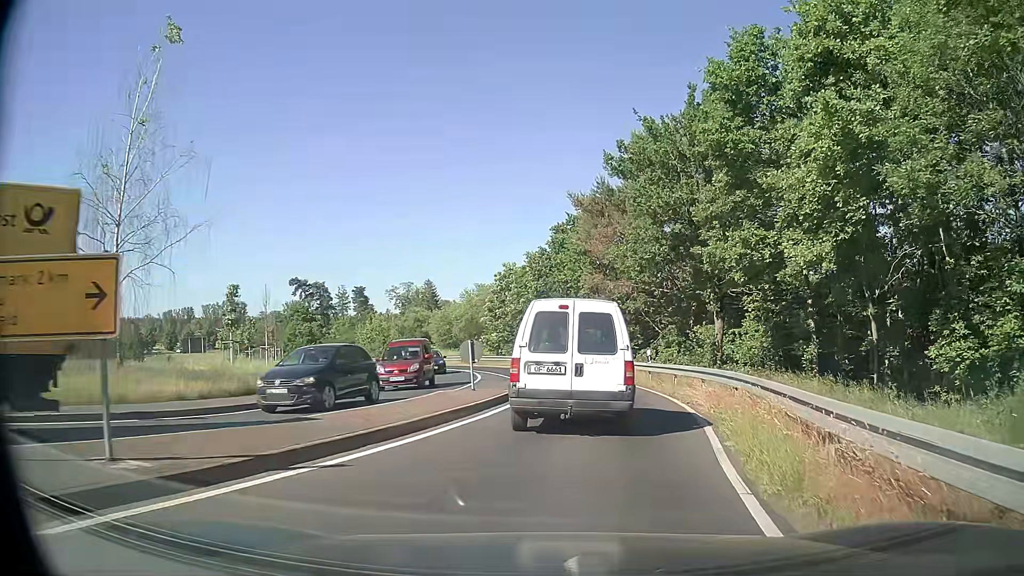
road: secondary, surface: asphalt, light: Day
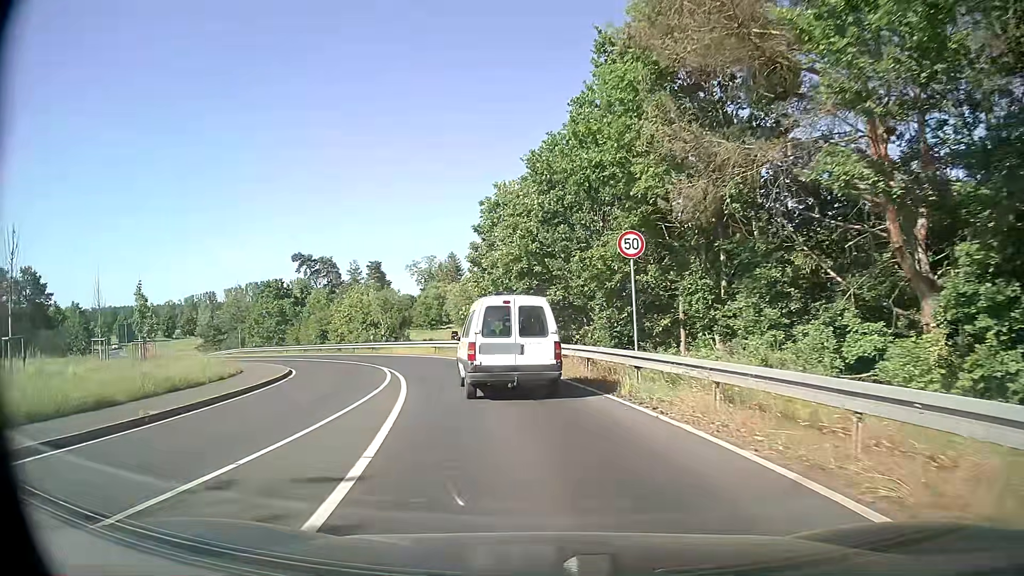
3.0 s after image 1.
(+1.1, +24.2) m; -3°
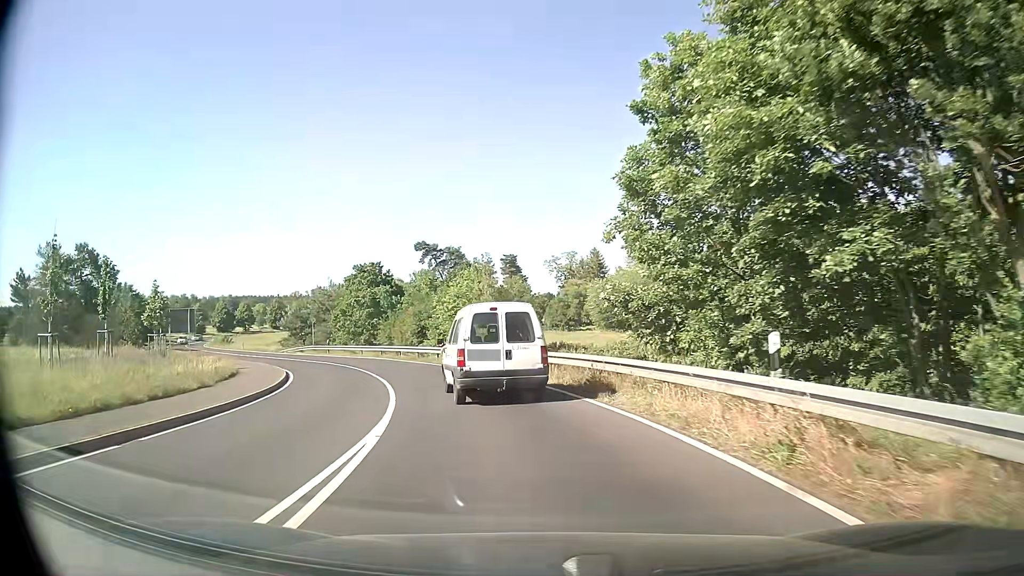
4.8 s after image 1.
(-1.9, +18.0) m; -12°
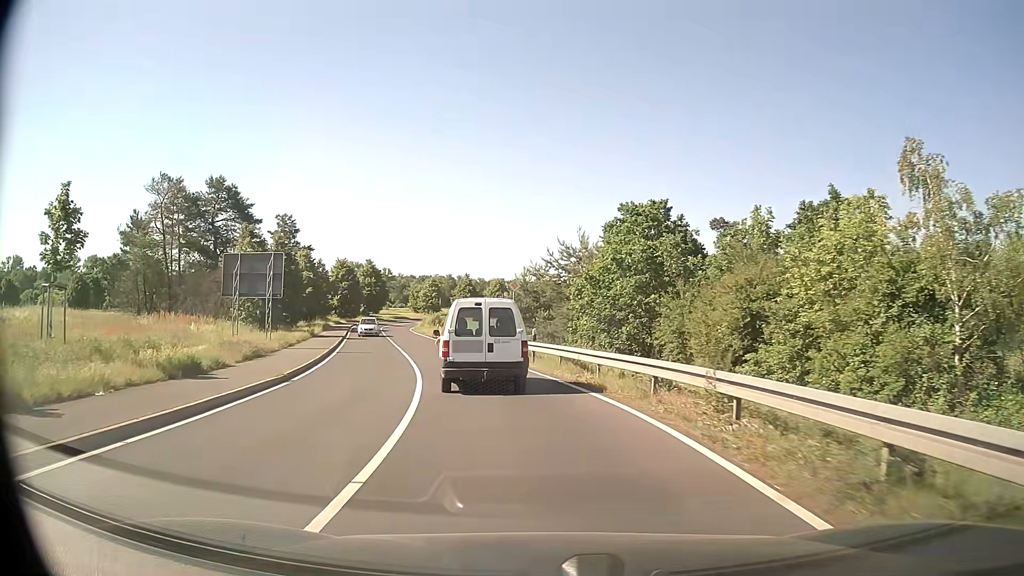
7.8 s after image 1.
(-7.5, +32.9) m; -24°
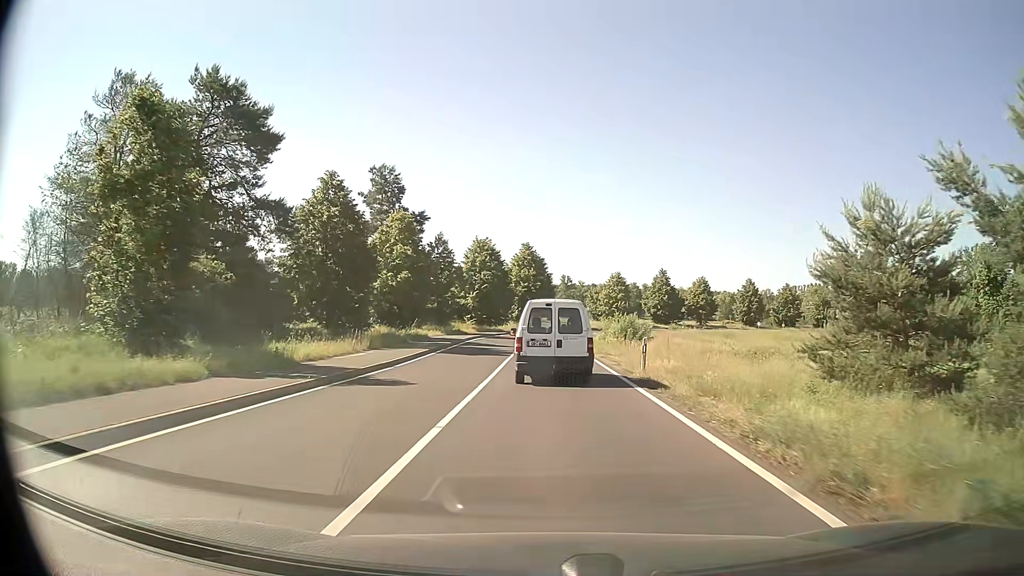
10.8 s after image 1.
(-6.2, +36.7) m; -16°
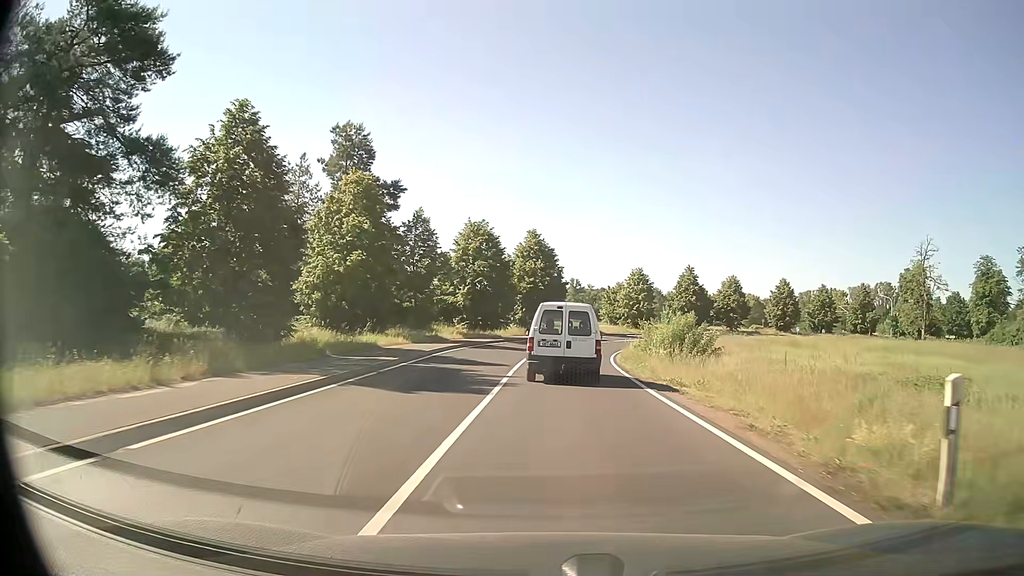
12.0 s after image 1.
(-0.2, +15.2) m; 0°
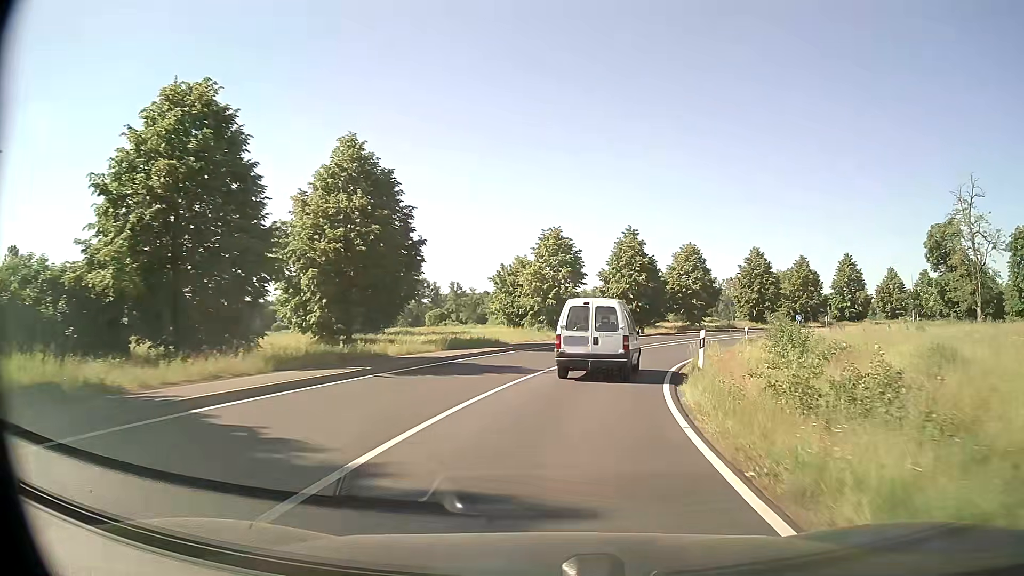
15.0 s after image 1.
(+2.2, +38.1) m; +10°
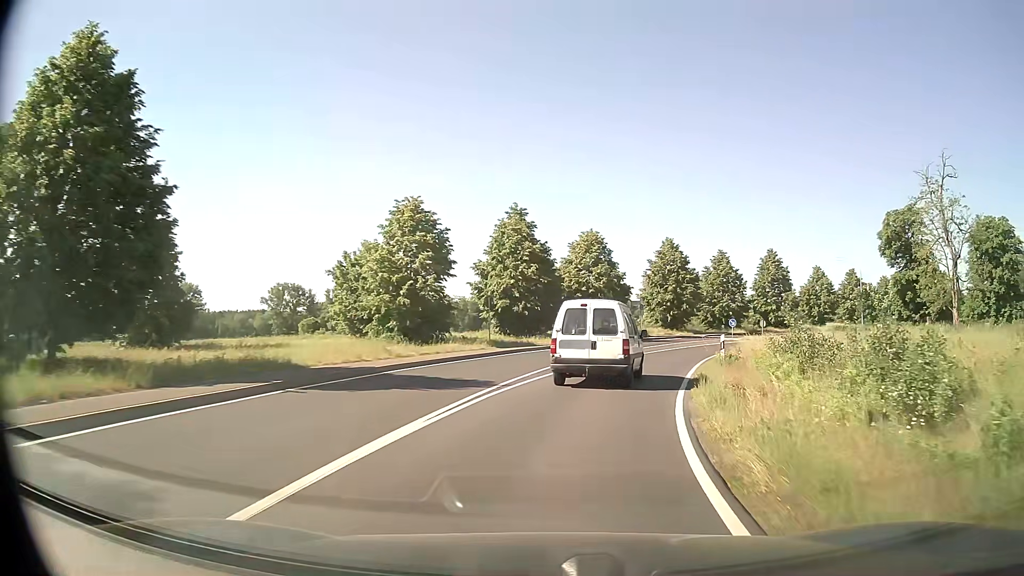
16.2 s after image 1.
(+1.3, +15.1) m; +10°
(+1, +10) (+3, +20) (+6, +29) (+10, +39) (+14, +47) (+20, +55) (+26, +63) (+33, +71) (+40, +78) (+47, +85) m
